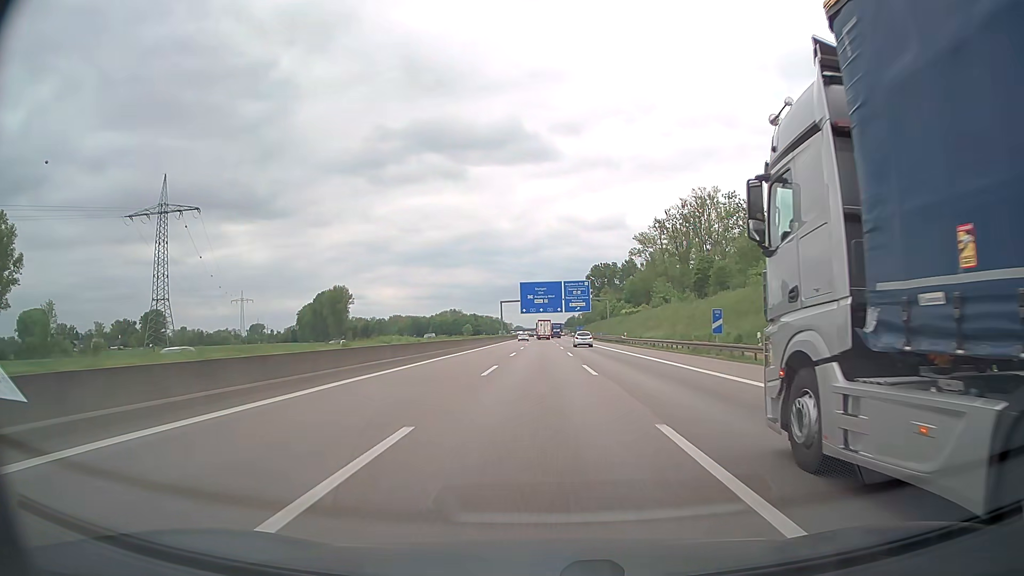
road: motorway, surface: asphalt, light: Day
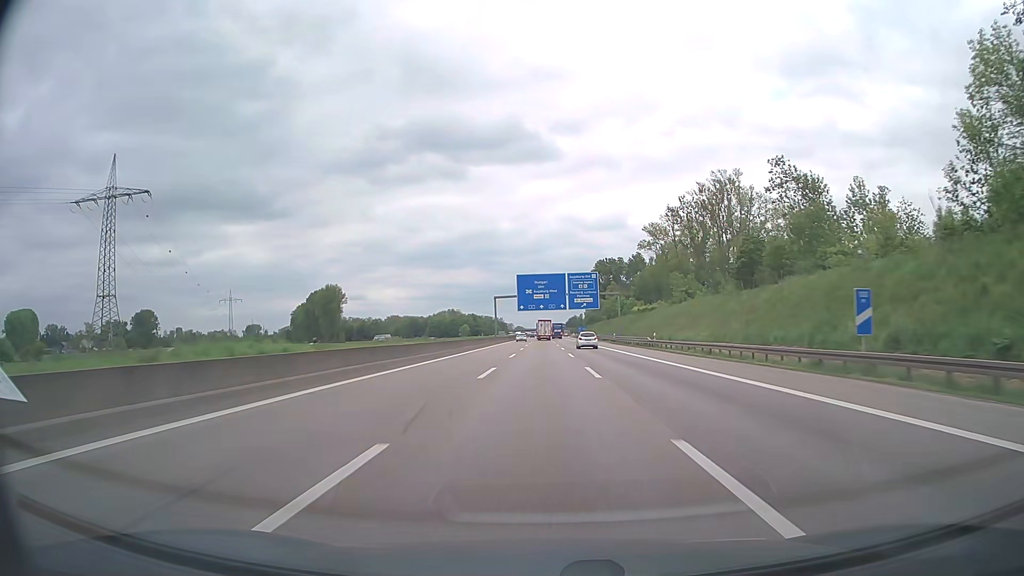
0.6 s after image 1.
(0.0, +19.5) m; 0°
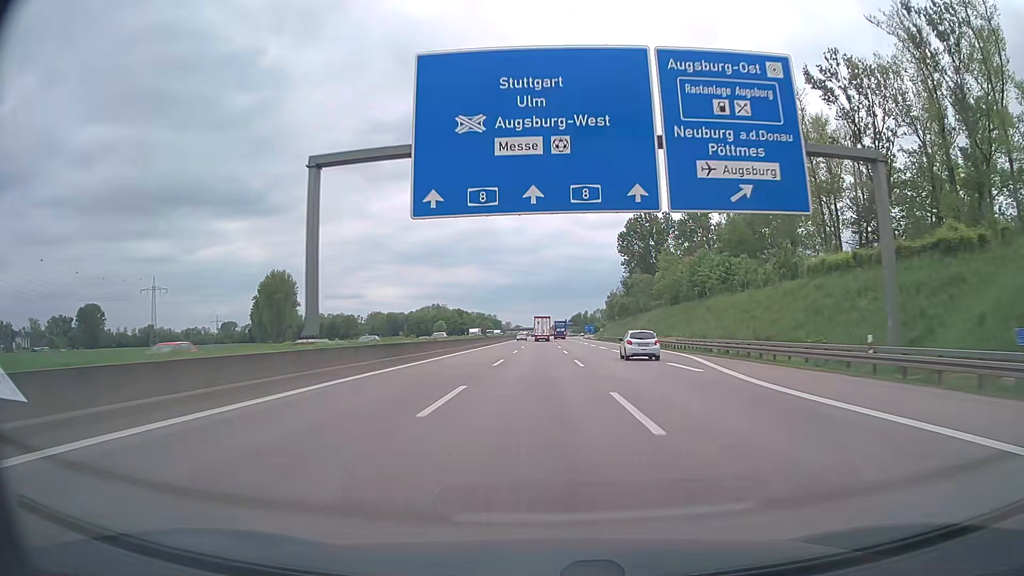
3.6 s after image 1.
(-0.3, +97.1) m; 0°
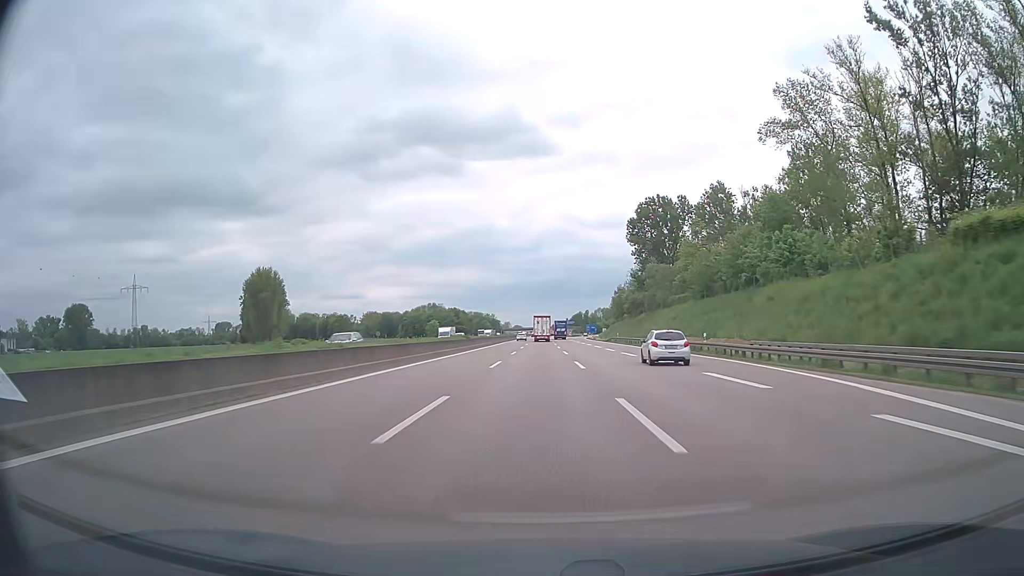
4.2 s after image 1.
(0.0, +19.4) m; 0°
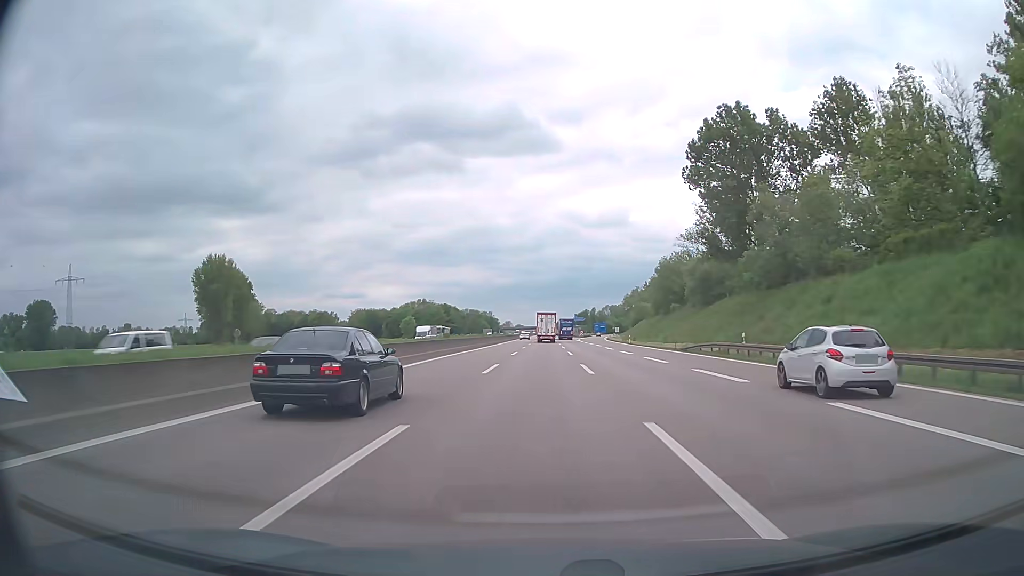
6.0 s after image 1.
(-0.1, +58.1) m; 0°
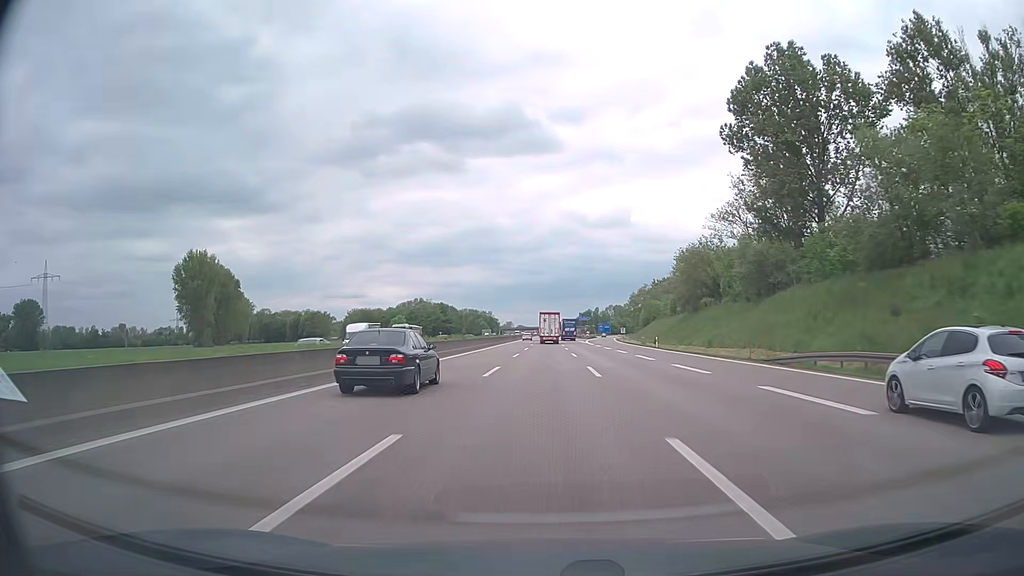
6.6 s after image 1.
(0.0, +19.4) m; 0°
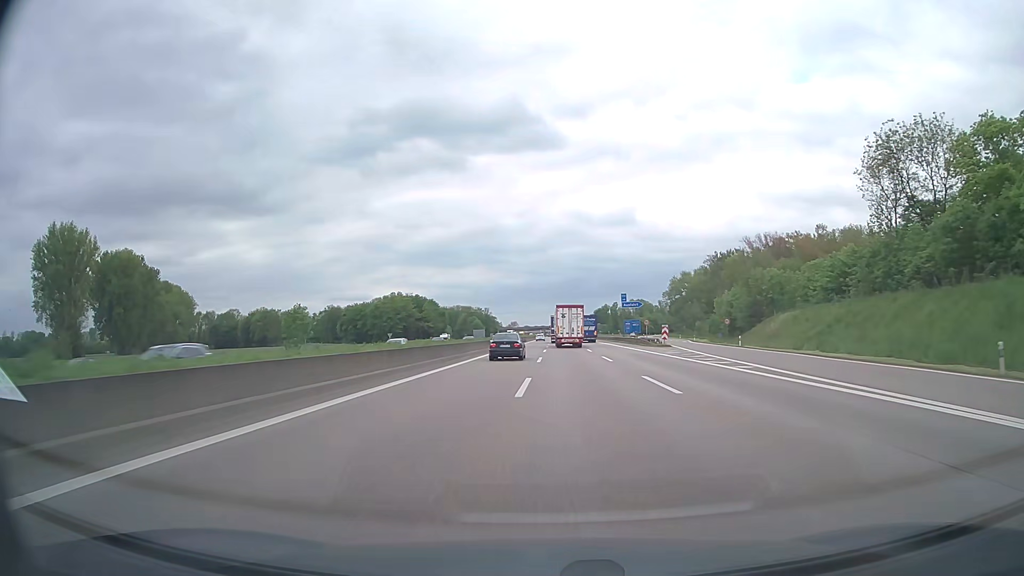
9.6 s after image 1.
(-0.7, +97.0) m; -1°
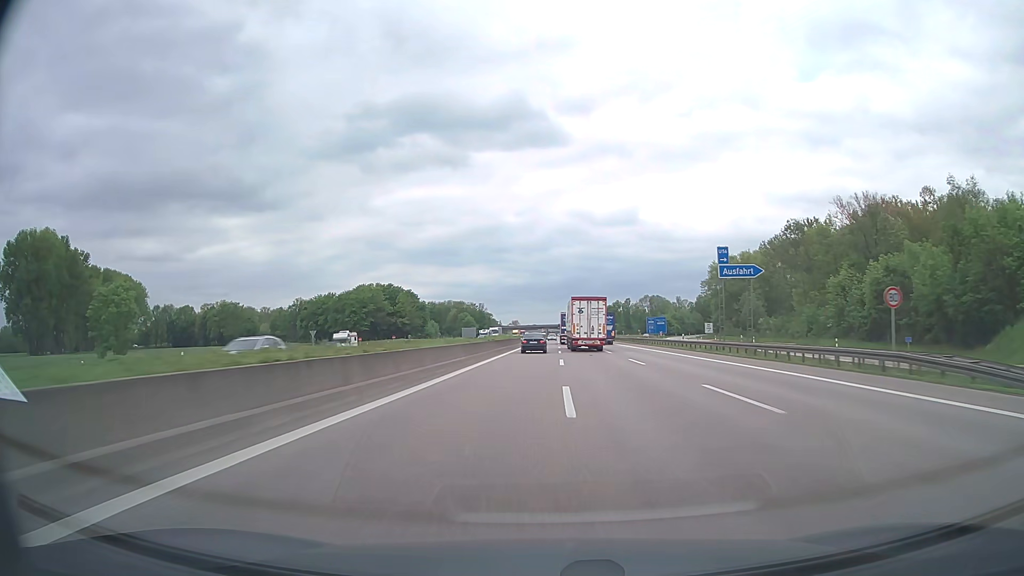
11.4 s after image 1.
(-0.2, +58.3) m; 0°
(0, +10) (0, +20) (0, +30) (0, +40) (0, +50) (0, +60) (0, +70) (0, +80) (0, +90) (0, +100) m
